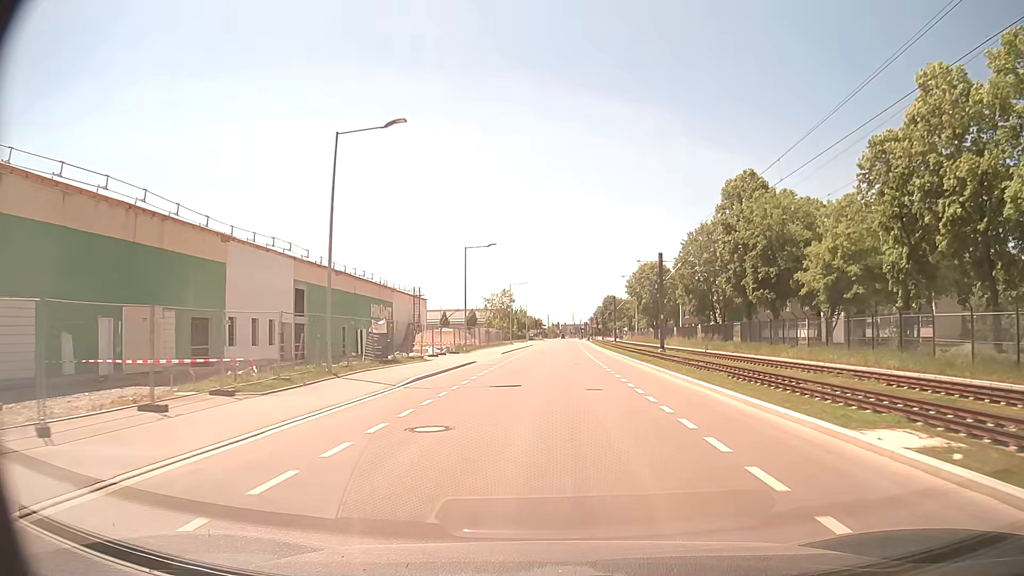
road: residential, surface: asphalt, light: Day
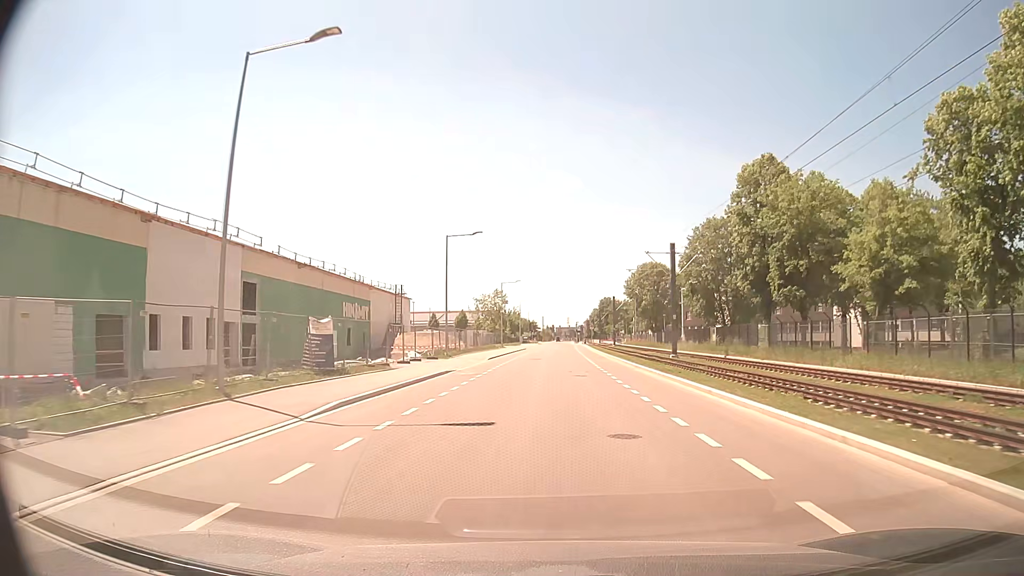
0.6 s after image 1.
(0.0, +7.5) m; +1°
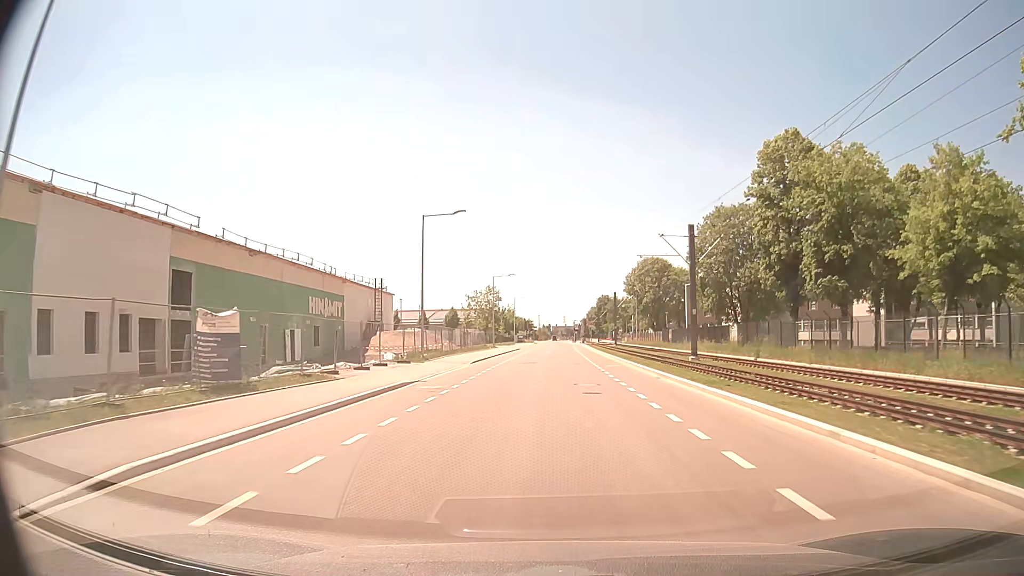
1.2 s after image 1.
(0.0, +7.6) m; 0°
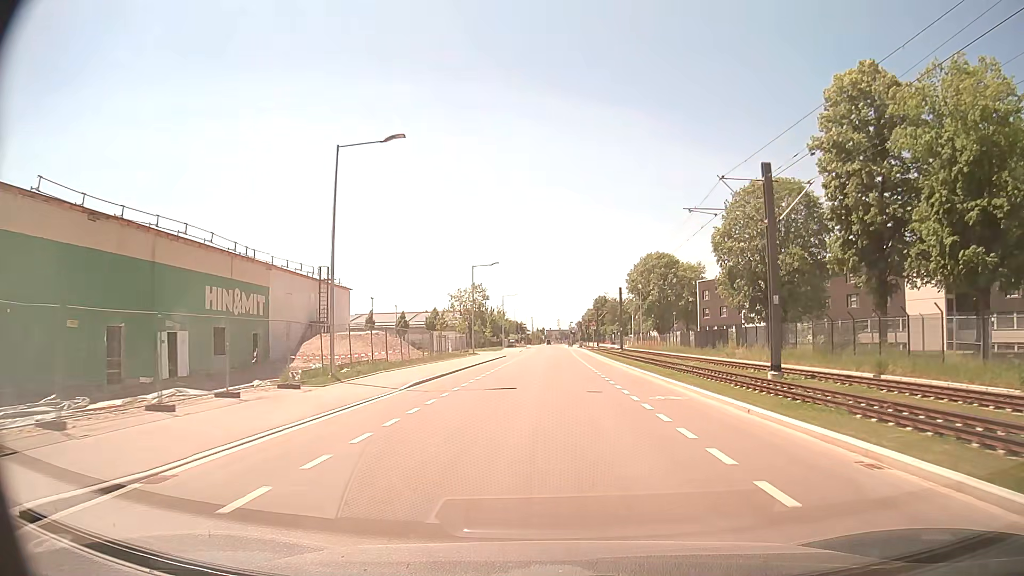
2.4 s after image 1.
(+0.1, +15.5) m; +1°
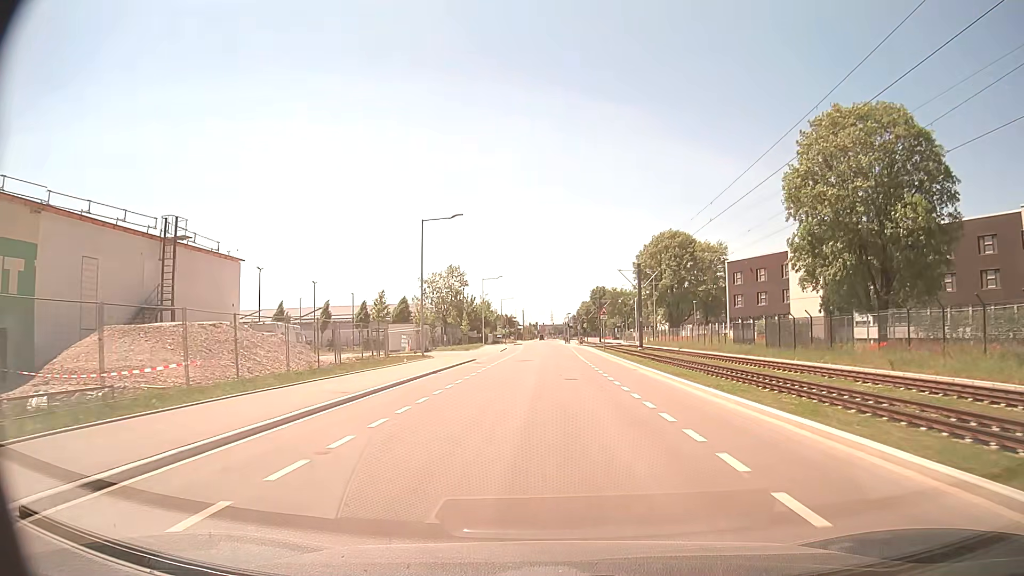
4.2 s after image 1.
(+0.1, +22.8) m; 0°
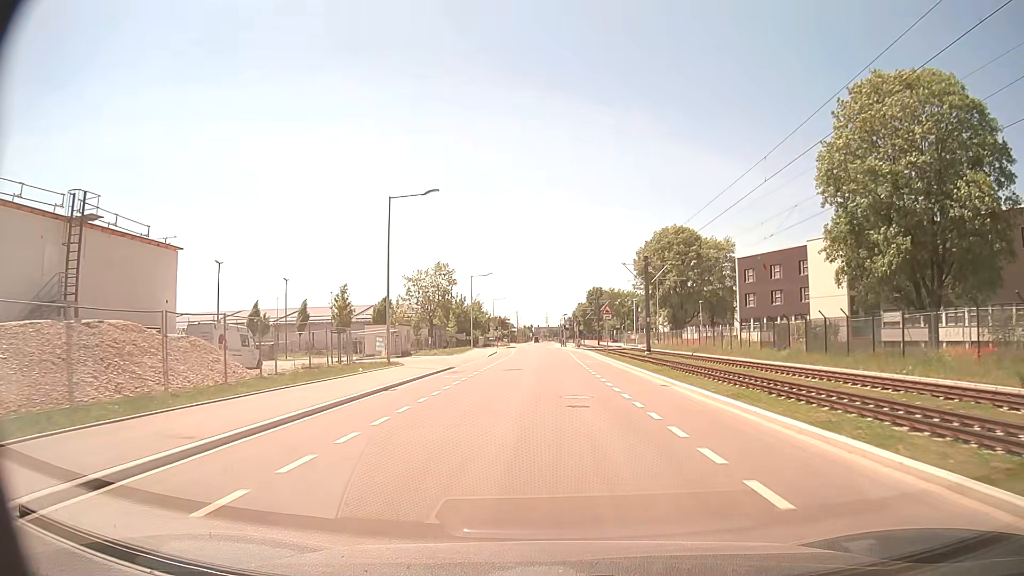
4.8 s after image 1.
(0.0, +7.5) m; 0°
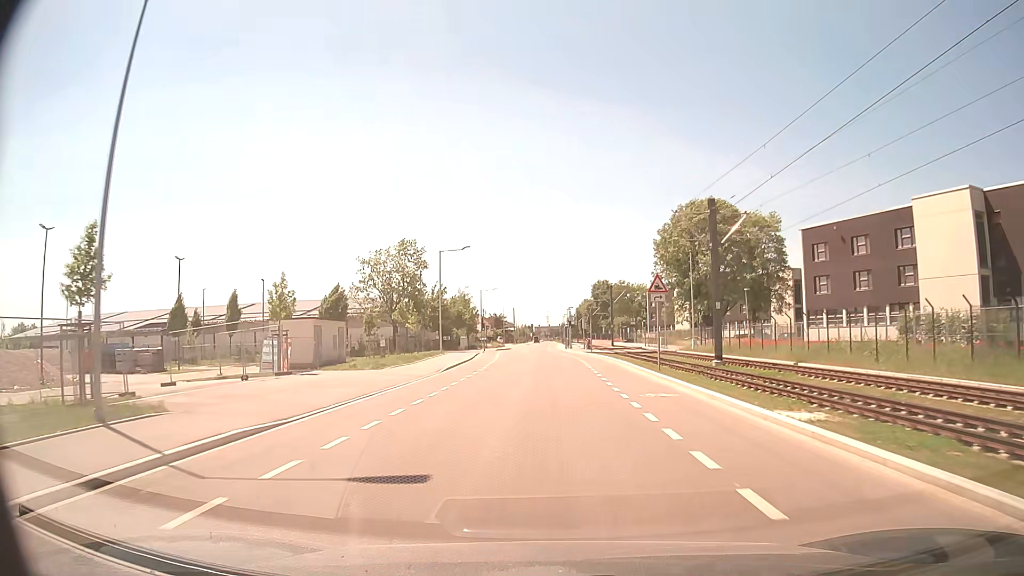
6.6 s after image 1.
(+0.1, +22.4) m; 0°
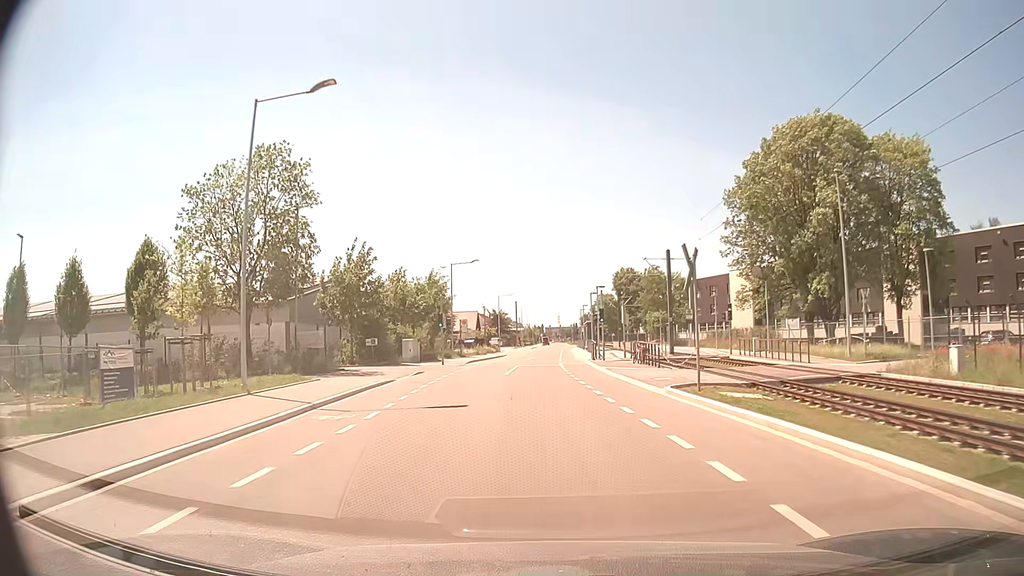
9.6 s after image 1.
(-0.1, +36.7) m; -1°
(0, +10) (0, +20) (-1, +30) (-1, +40) (-1, +50) (-1, +60) (-1, +70) (0, +80) (0, +90) (0, +100) m
